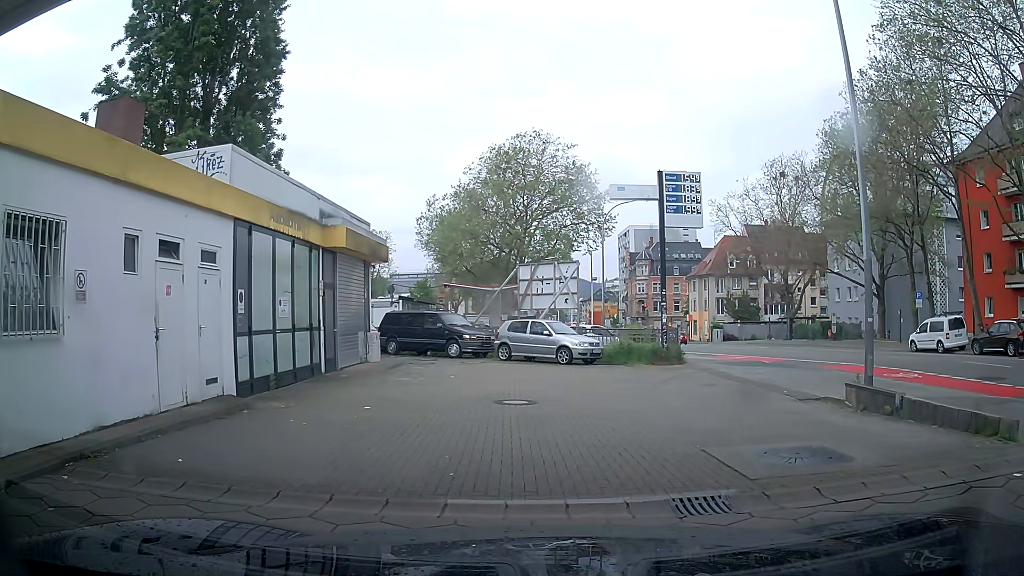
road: secondary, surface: asphalt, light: Day
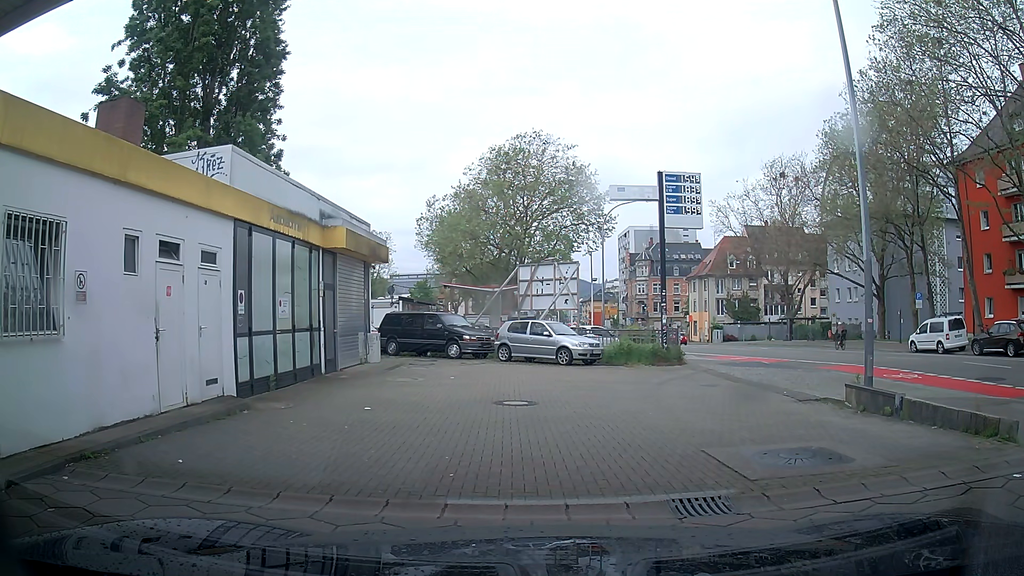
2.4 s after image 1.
(0.0, +0.1) m; 0°
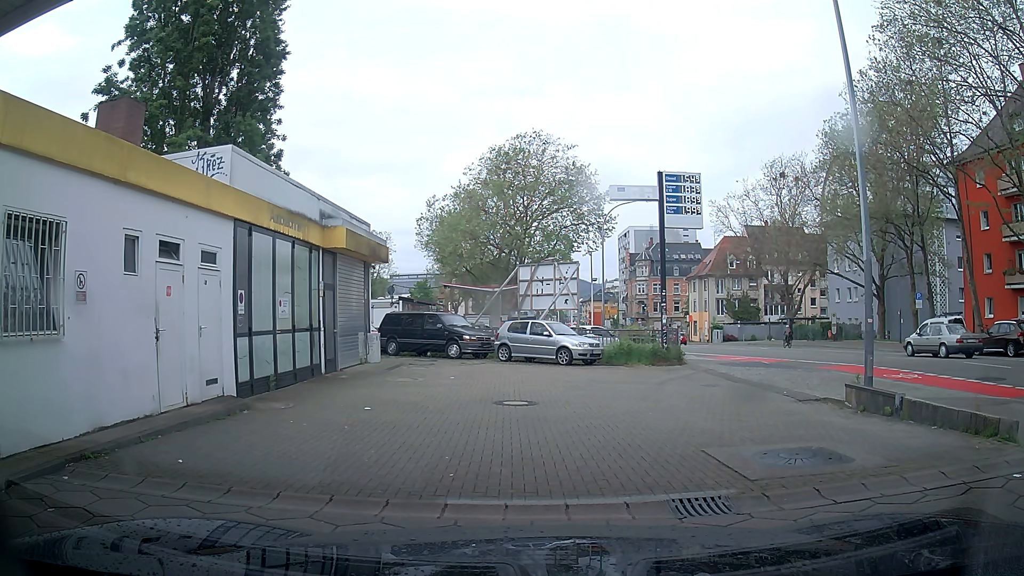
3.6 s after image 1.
(0.0, 0.0) m; 0°
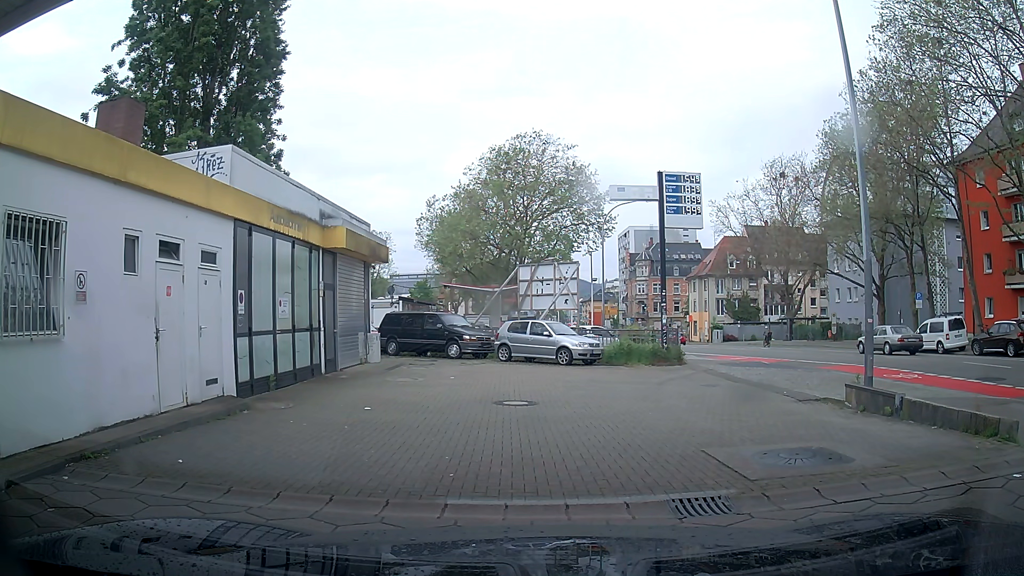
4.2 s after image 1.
(0.0, 0.0) m; 0°
